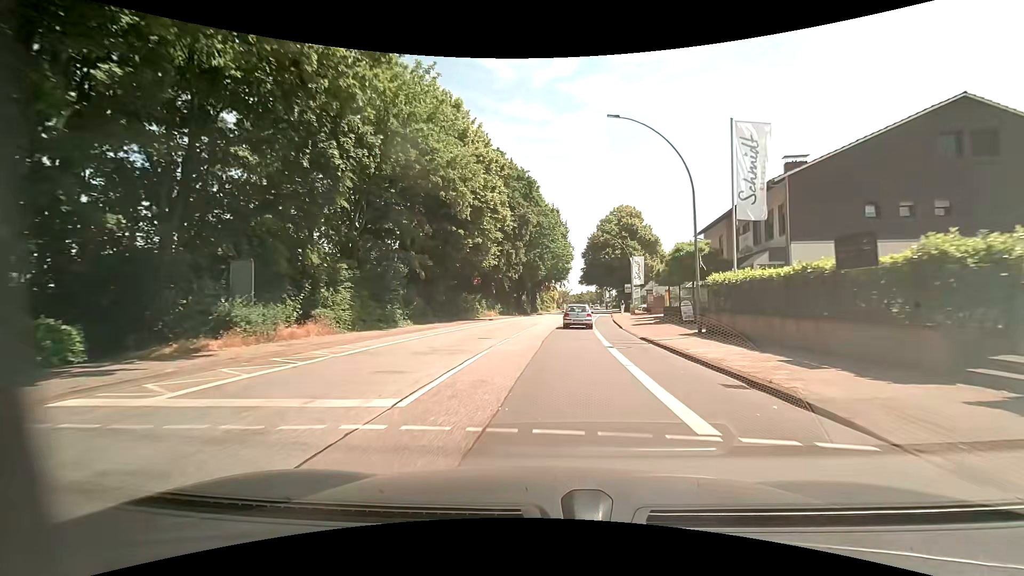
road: primary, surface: asphalt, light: Day
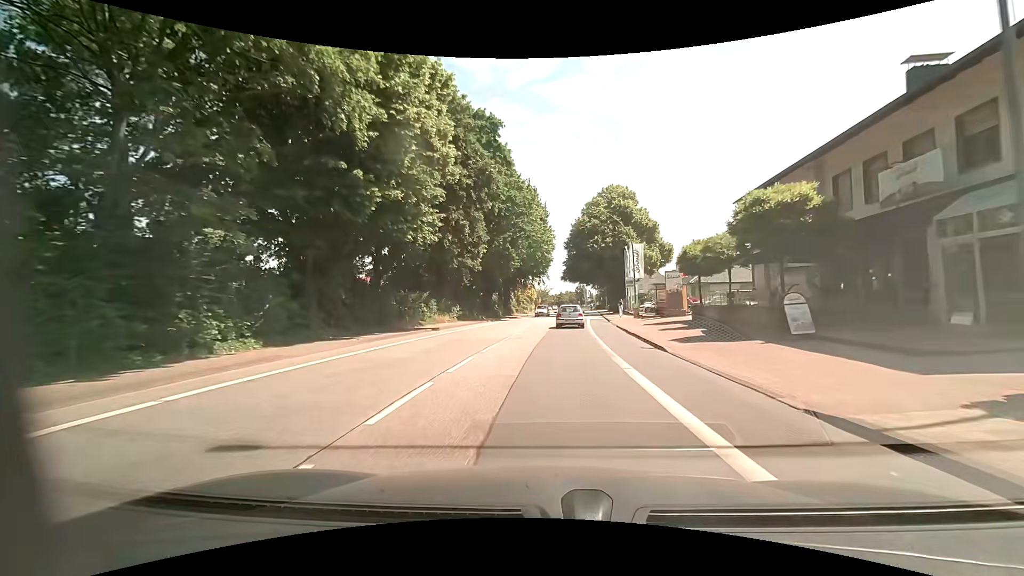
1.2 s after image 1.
(+0.3, +15.5) m; +3°
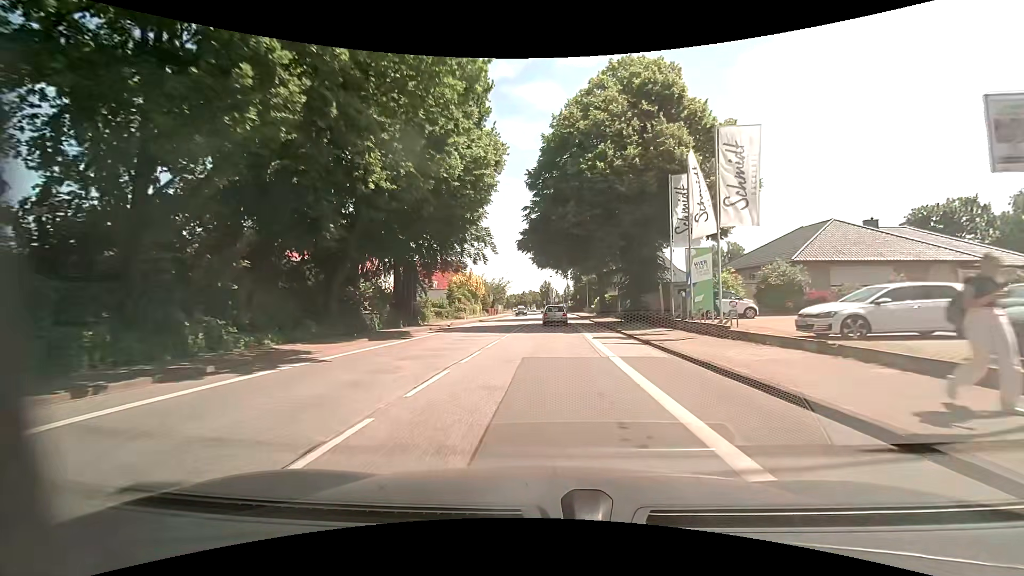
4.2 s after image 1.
(+1.2, +38.8) m; +4°
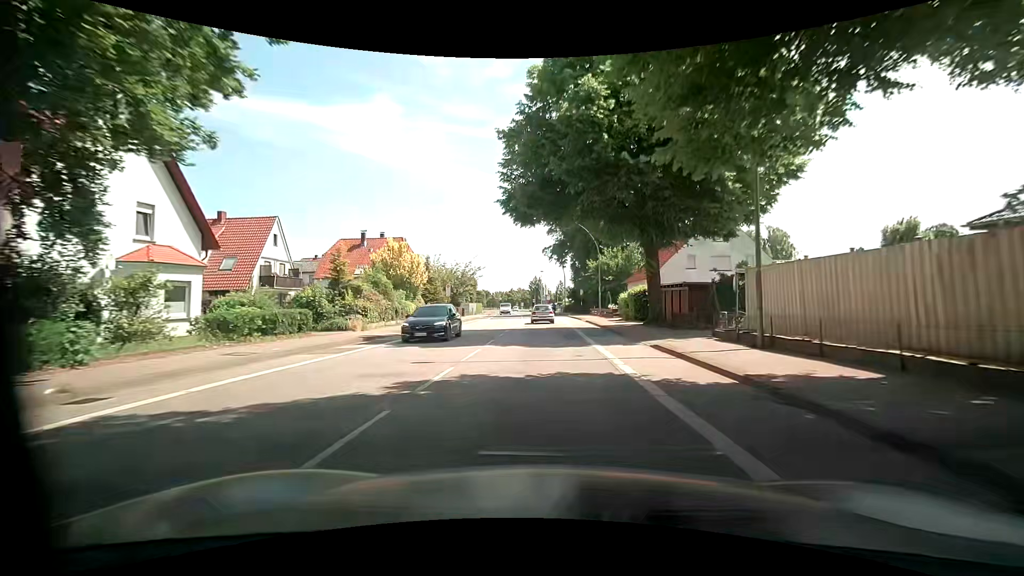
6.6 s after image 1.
(+0.4, +31.0) m; +1°
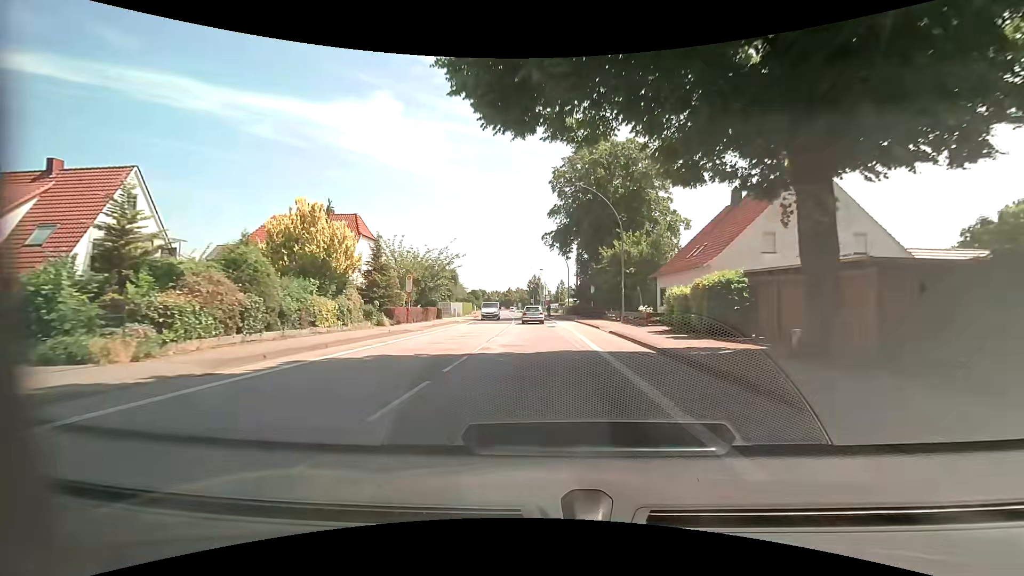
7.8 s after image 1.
(0.0, +15.5) m; 0°
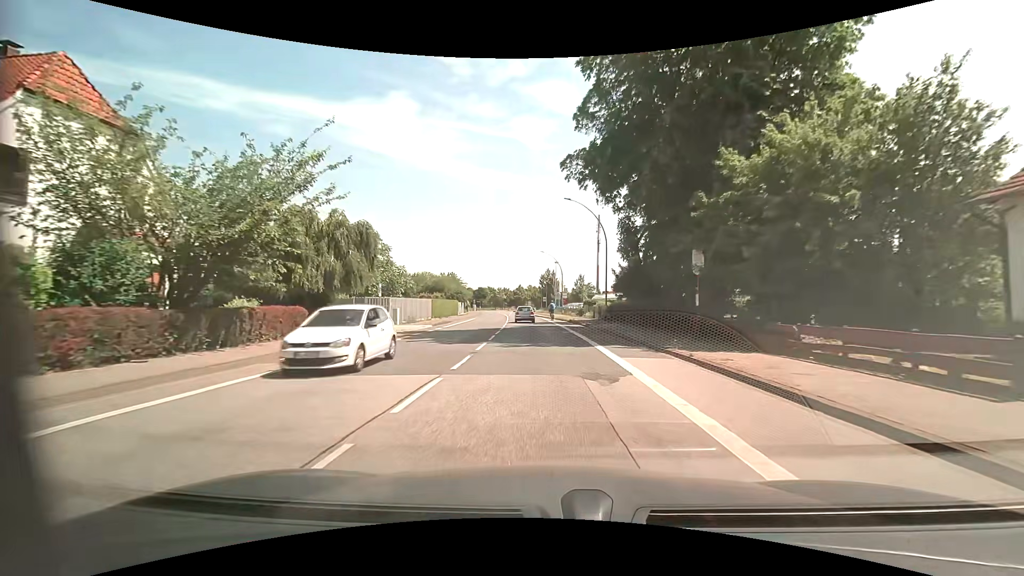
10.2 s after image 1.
(-0.3, +31.0) m; -1°
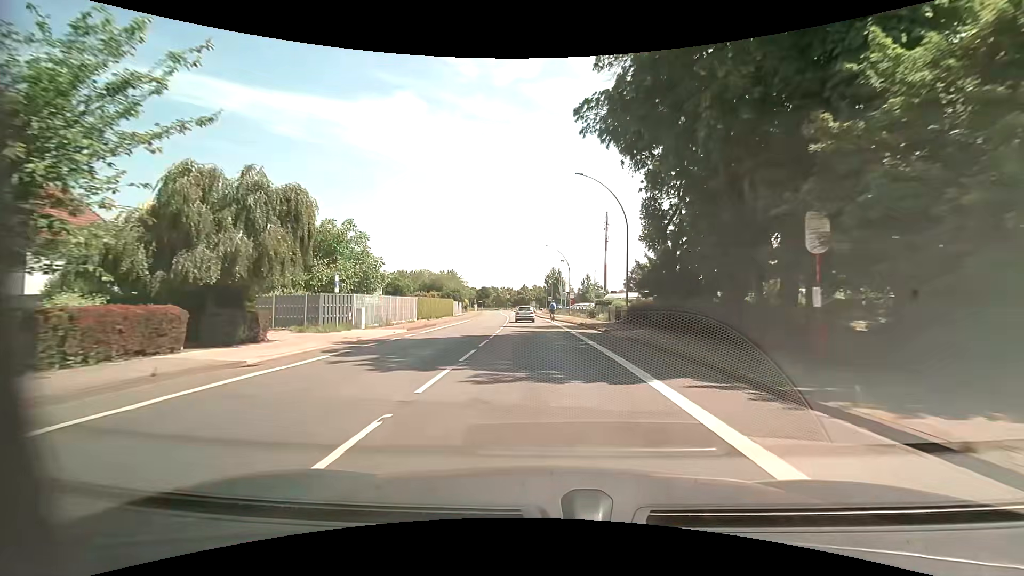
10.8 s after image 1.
(-0.1, +7.8) m; -1°
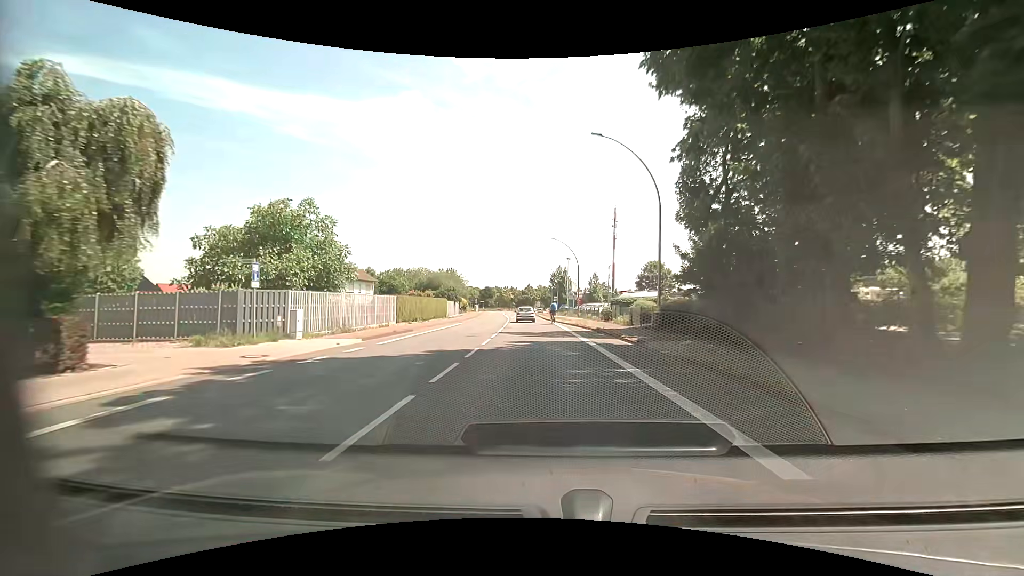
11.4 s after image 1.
(-0.1, +7.8) m; 0°
